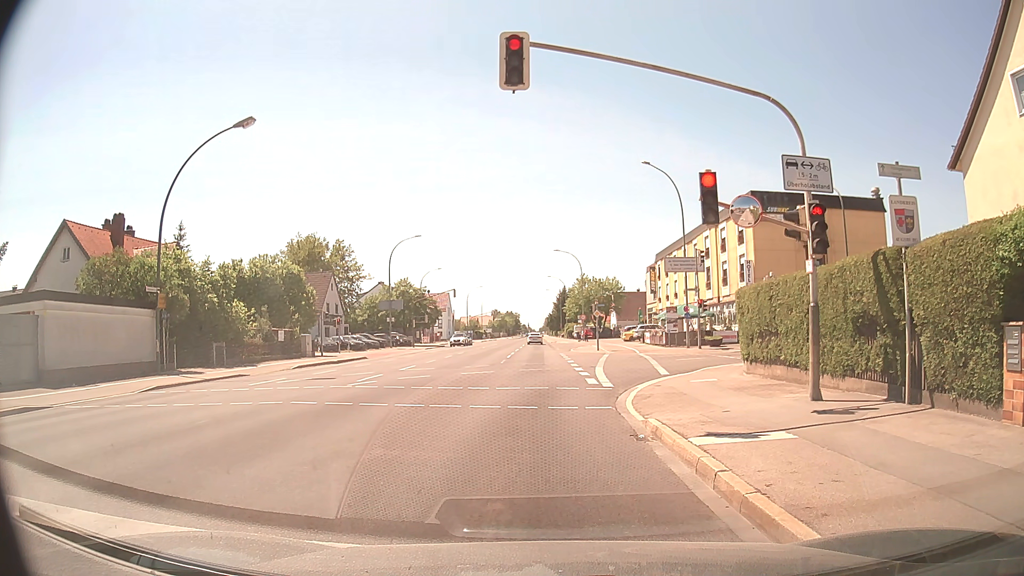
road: secondary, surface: asphalt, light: Day
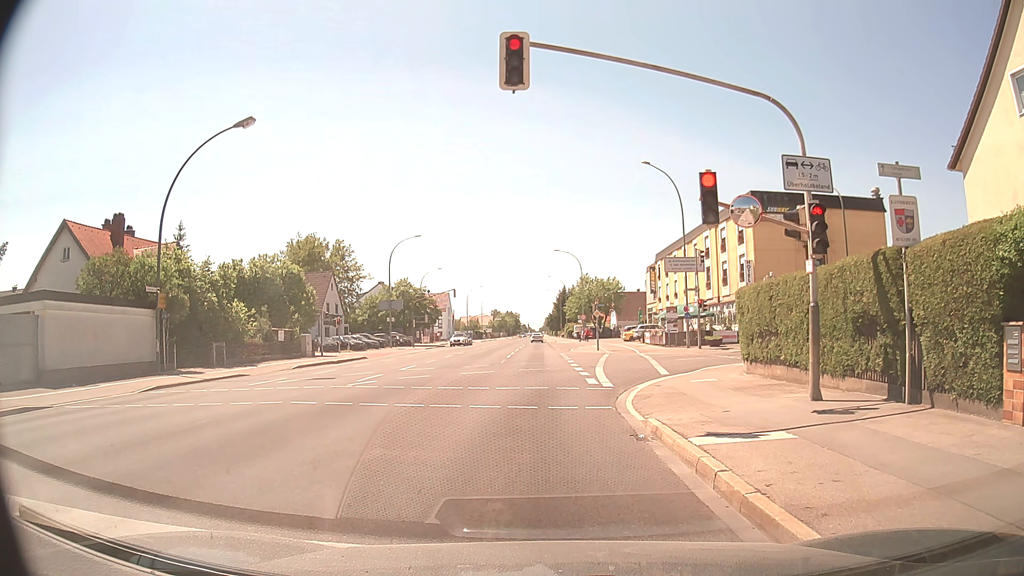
(0.0, 0.0) m; 0°
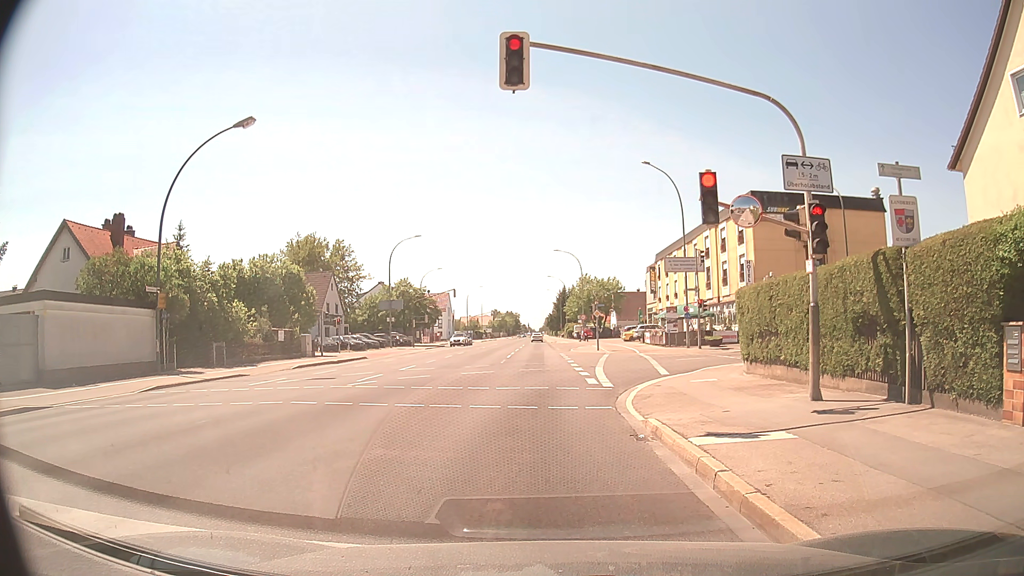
(0.0, 0.0) m; 0°
(-1, +10) (0, +20) (+5, +28) (+14, +32) (+24, +35) (+34, +37) (+43, +39) (+53, +41) (+63, +44) (+72, +46) m
